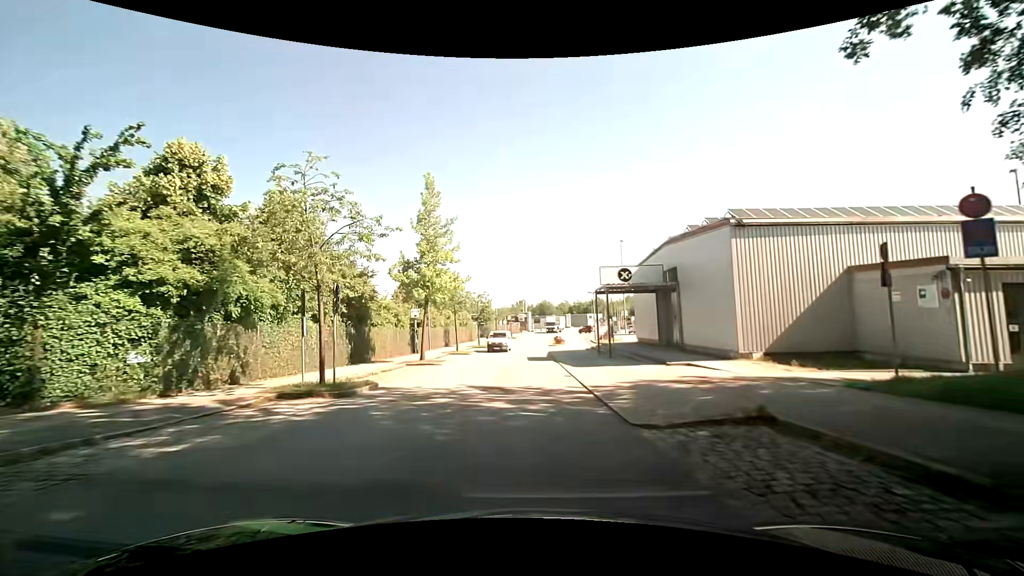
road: residential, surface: asphalt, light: Day
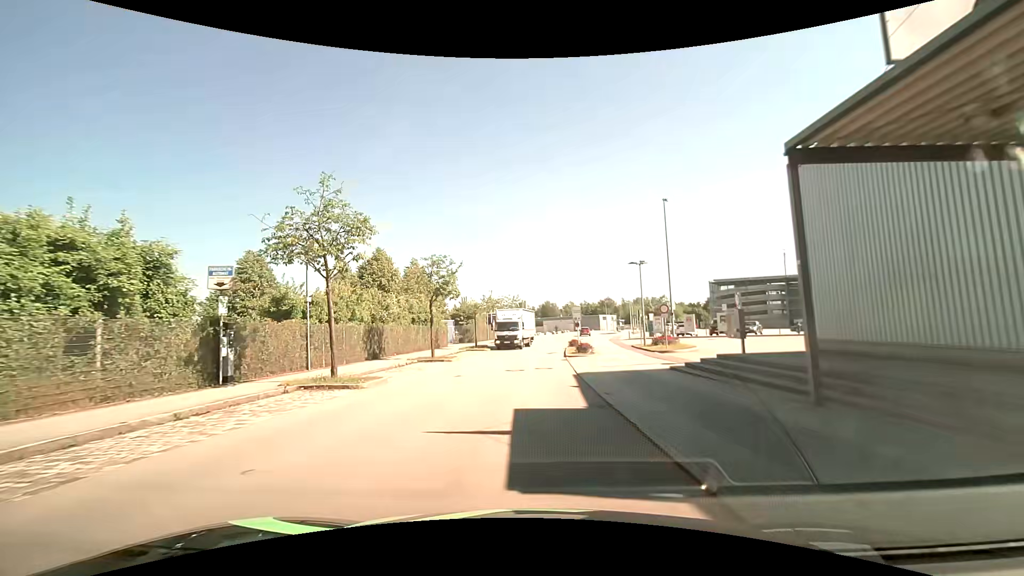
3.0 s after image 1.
(+0.2, +27.1) m; +1°
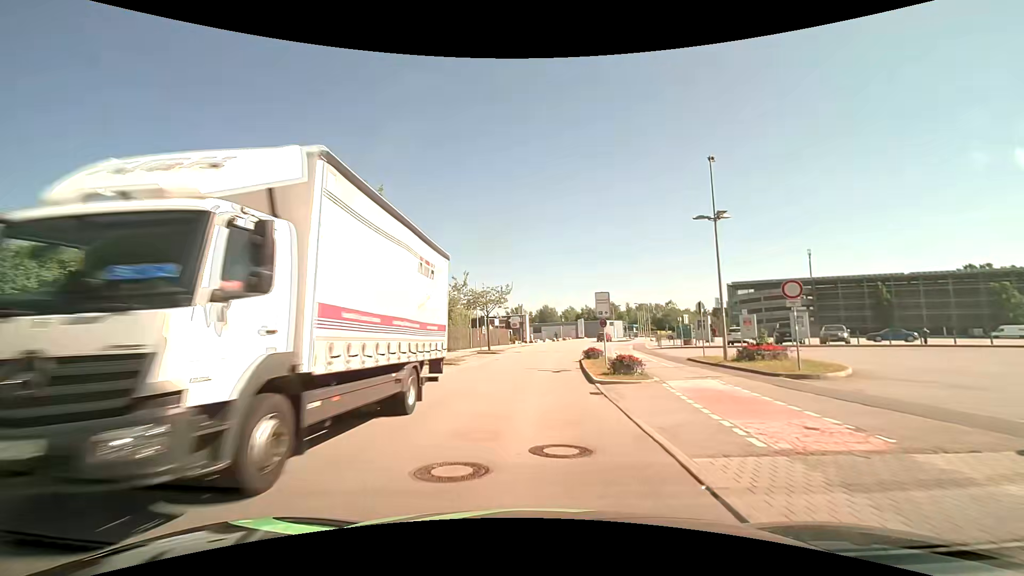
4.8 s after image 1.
(-0.1, +15.5) m; 0°
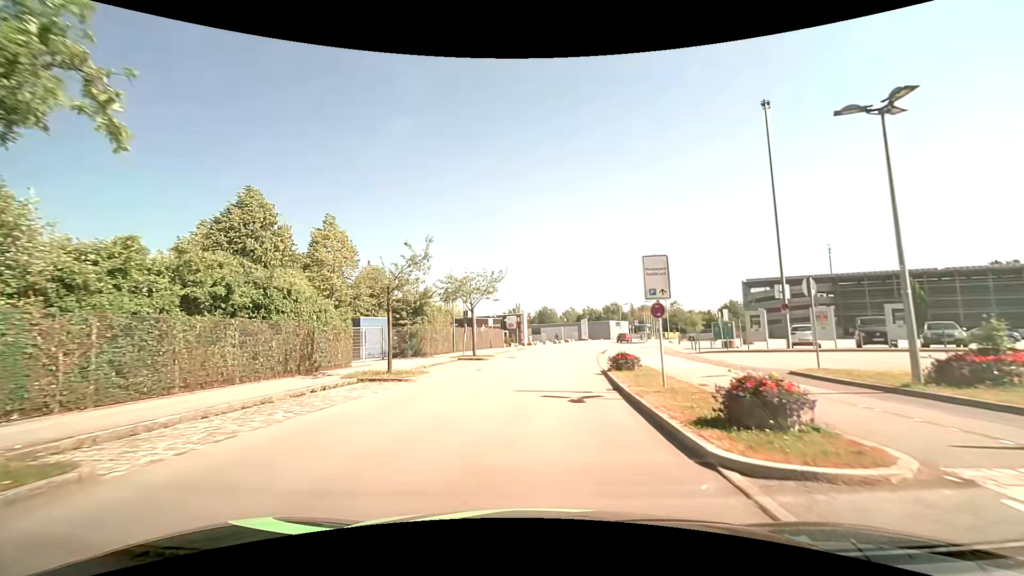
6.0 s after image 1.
(0.0, +10.2) m; 0°
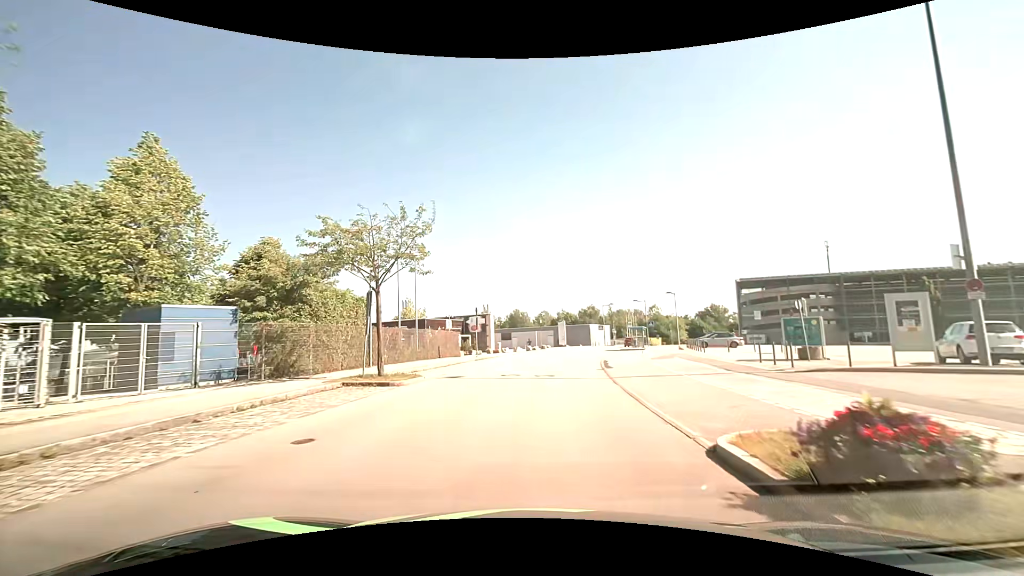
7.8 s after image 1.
(+0.4, +15.2) m; +4°
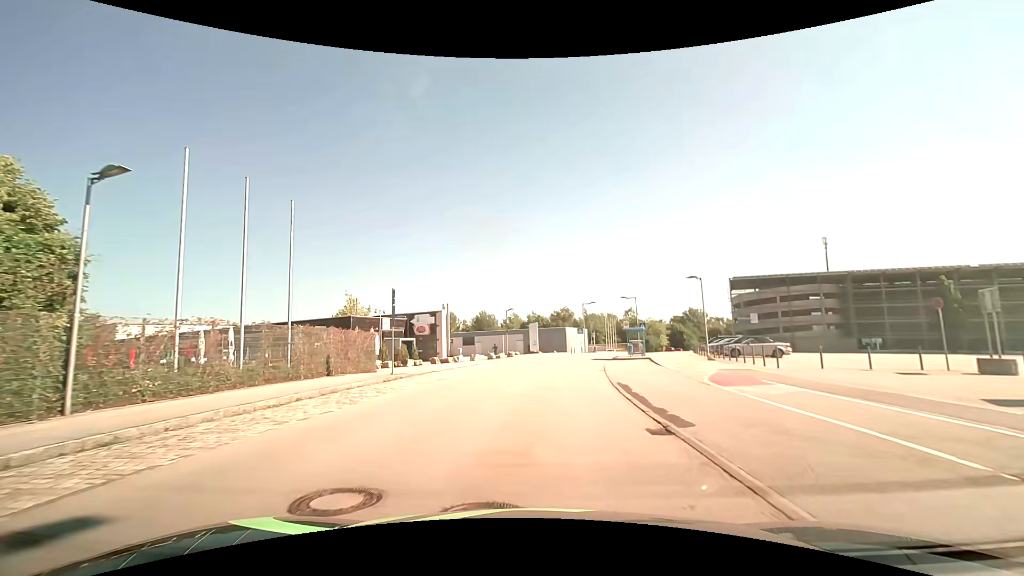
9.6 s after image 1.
(+0.4, +15.1) m; +3°
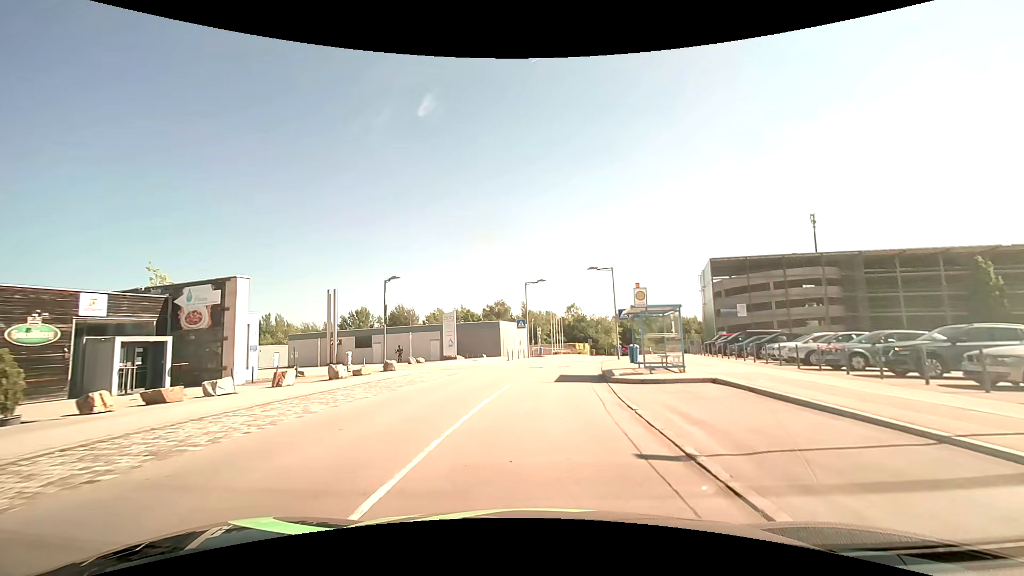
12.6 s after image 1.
(+1.9, +25.6) m; +8°
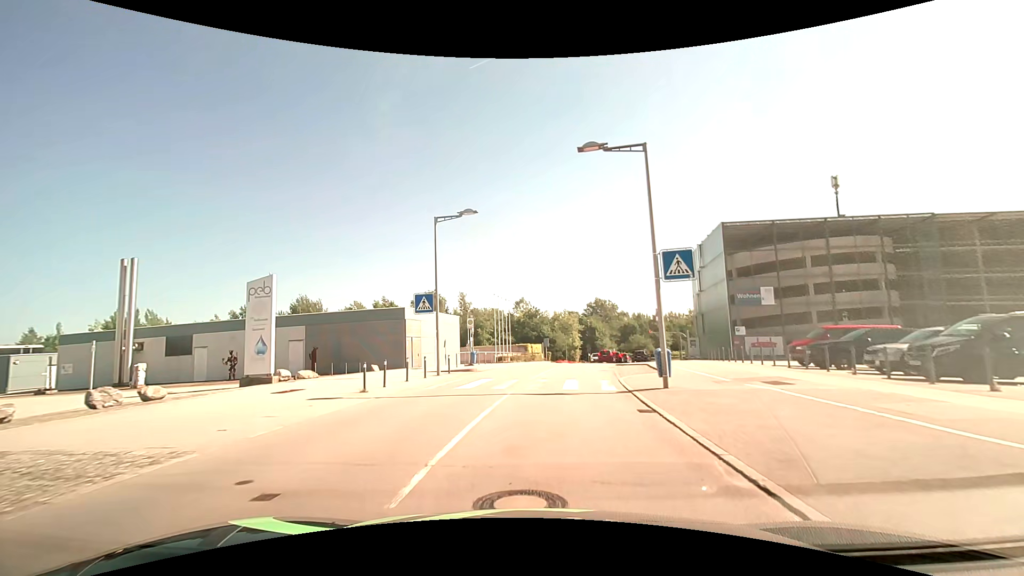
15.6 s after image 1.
(+1.3, +24.7) m; +6°
(0, +10) (+1, +20) (+3, +30) (+5, +40) (+7, +49) (+9, +59) (+11, +69) (+14, +78) (+17, +88) (+19, +98) m
